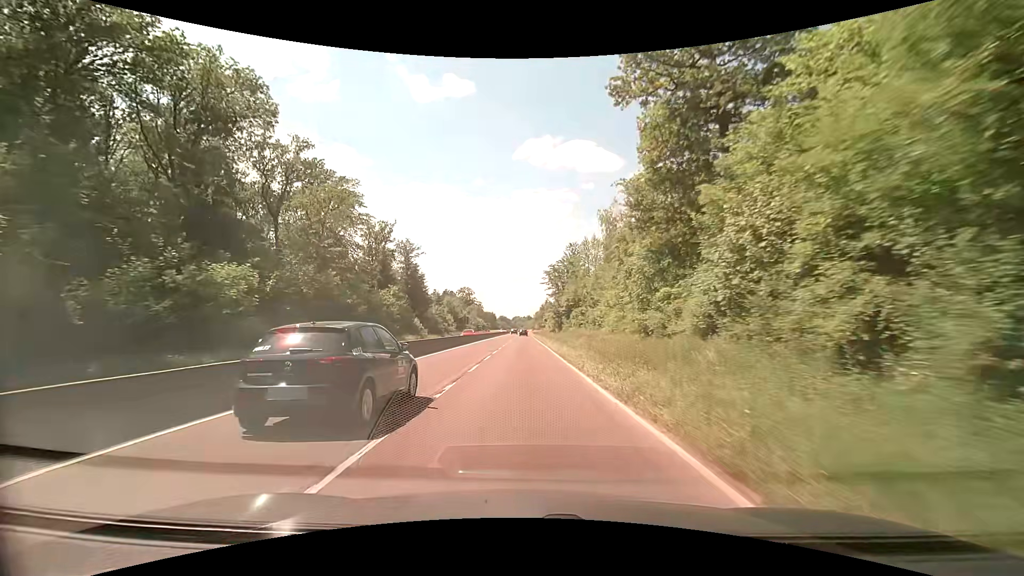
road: trunk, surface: asphalt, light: Day
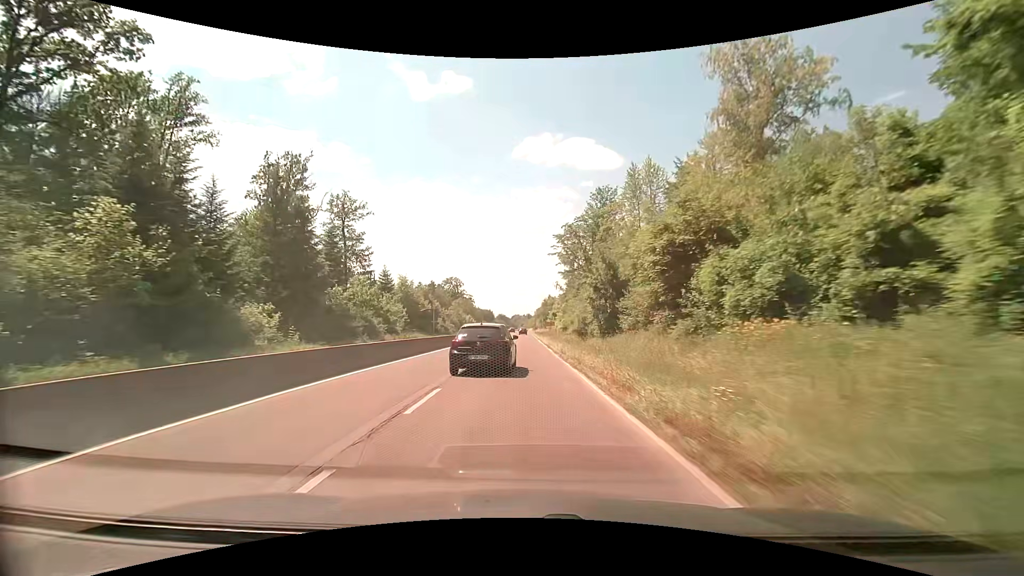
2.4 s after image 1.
(0.0, +44.8) m; 0°
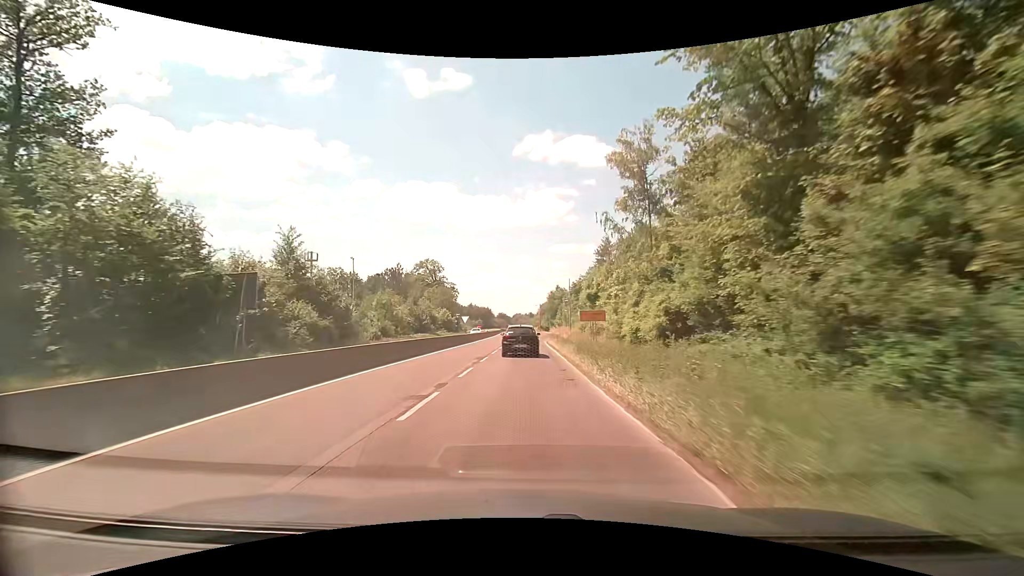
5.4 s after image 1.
(-0.1, +56.3) m; 0°
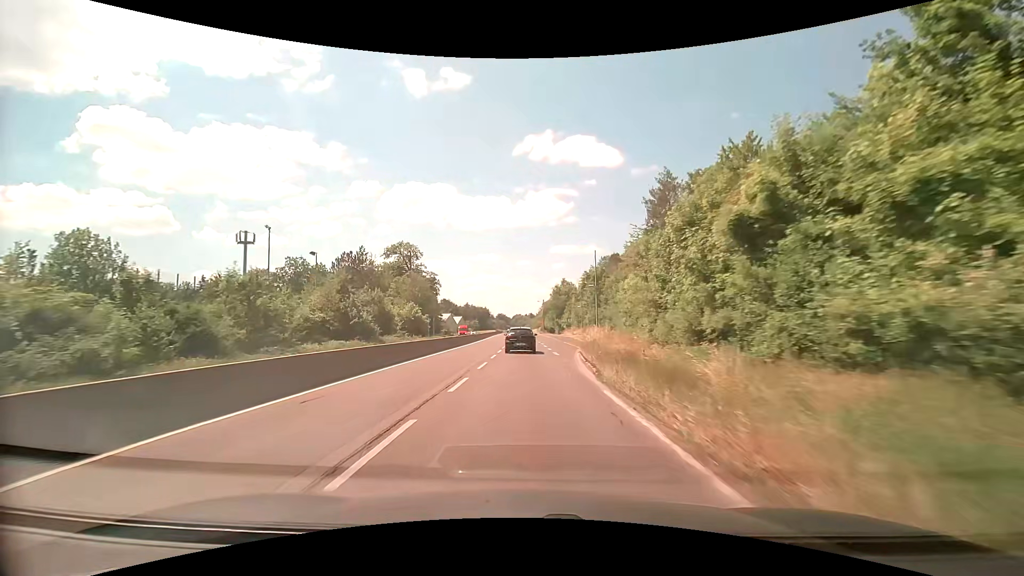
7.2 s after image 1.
(-0.1, +33.7) m; 0°
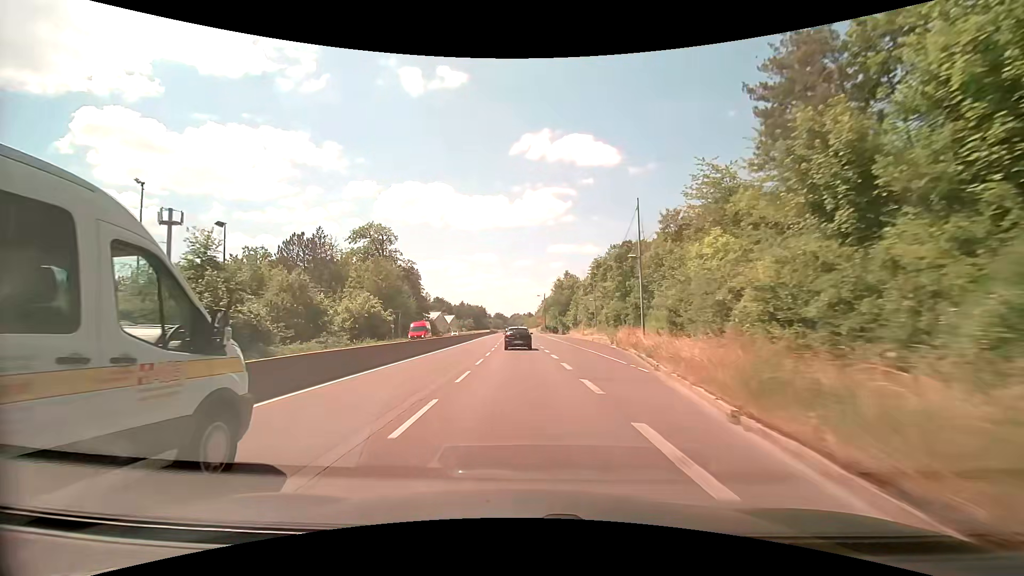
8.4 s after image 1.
(+0.1, +22.6) m; 0°
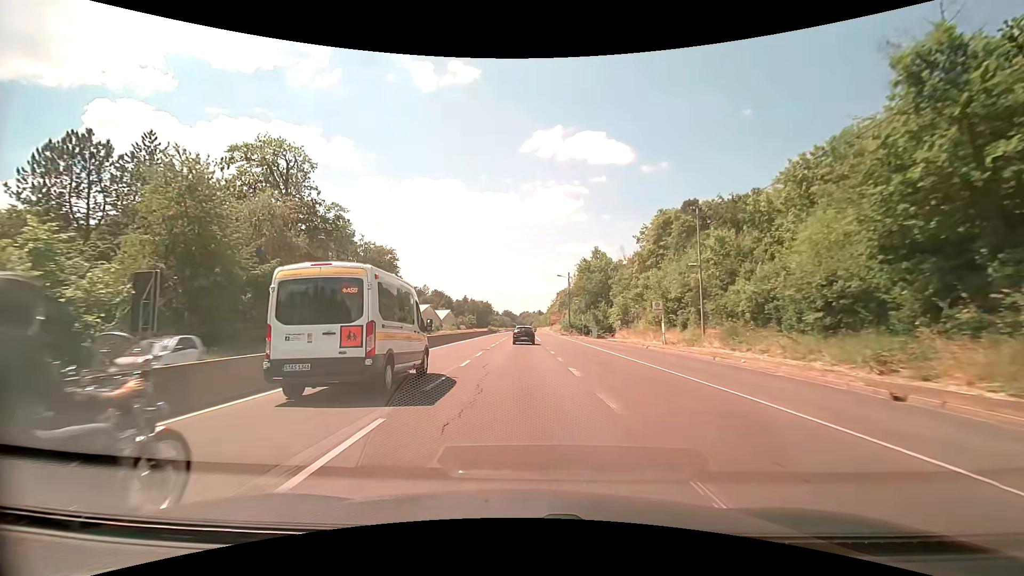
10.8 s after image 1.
(-0.6, +45.4) m; -1°
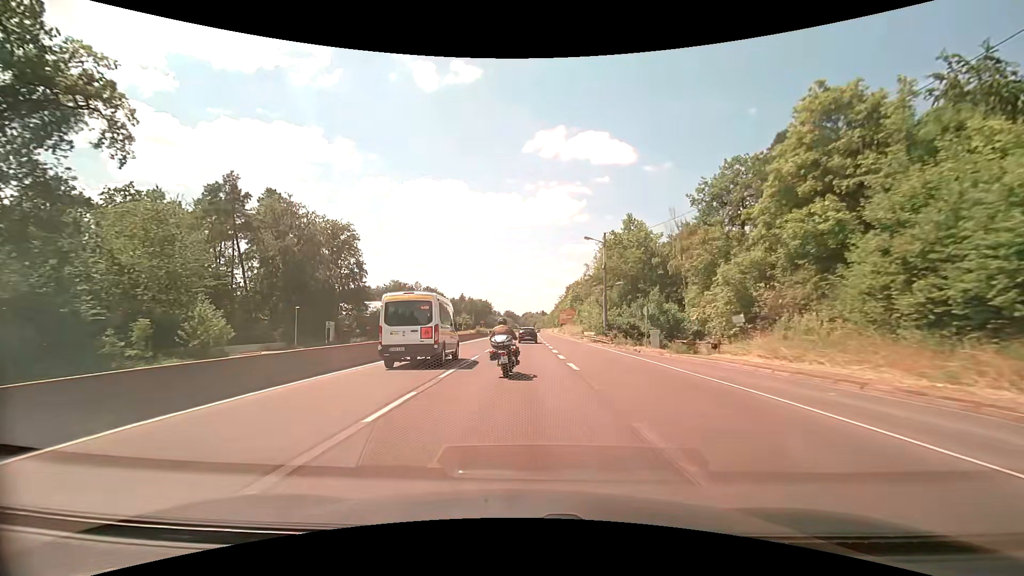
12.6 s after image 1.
(0.0, +34.0) m; 0°
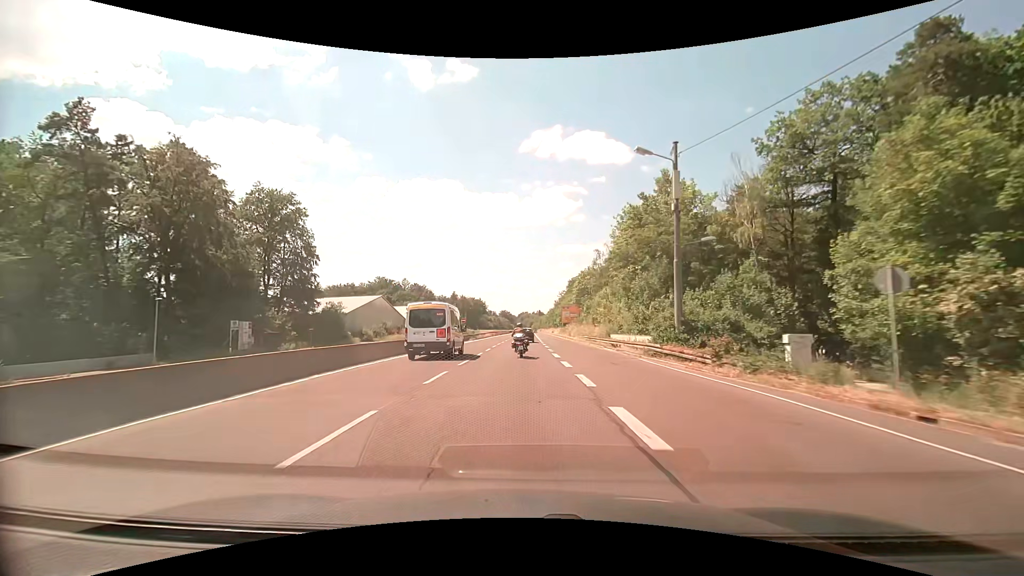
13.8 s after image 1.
(+0.1, +22.6) m; 0°
(0, +10) (0, +20) (0, +30) (0, +40) (0, +50) (0, +60) (0, +70) (0, +80) (0, +90) (0, +100) m
